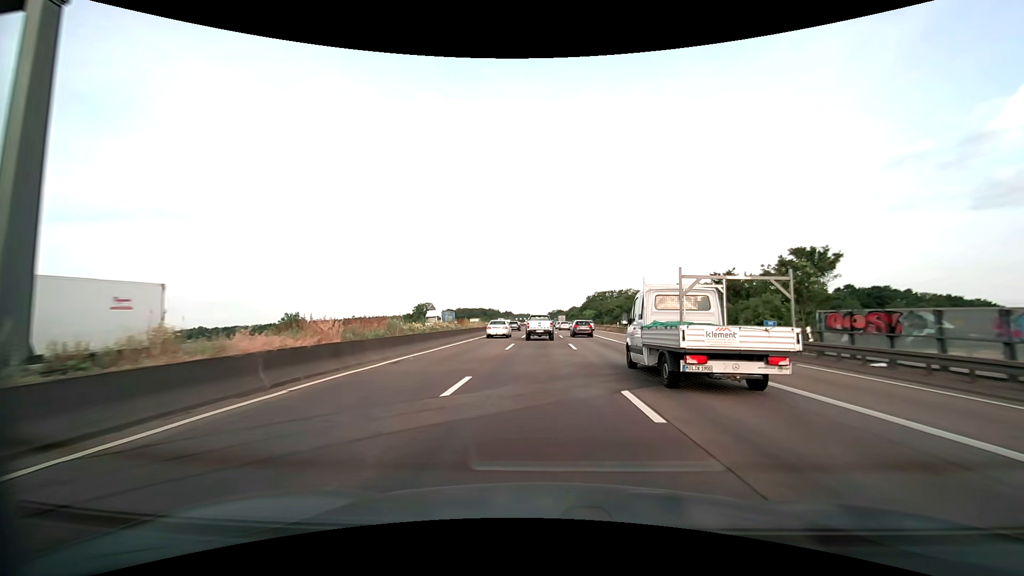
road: motorway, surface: asphalt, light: Day
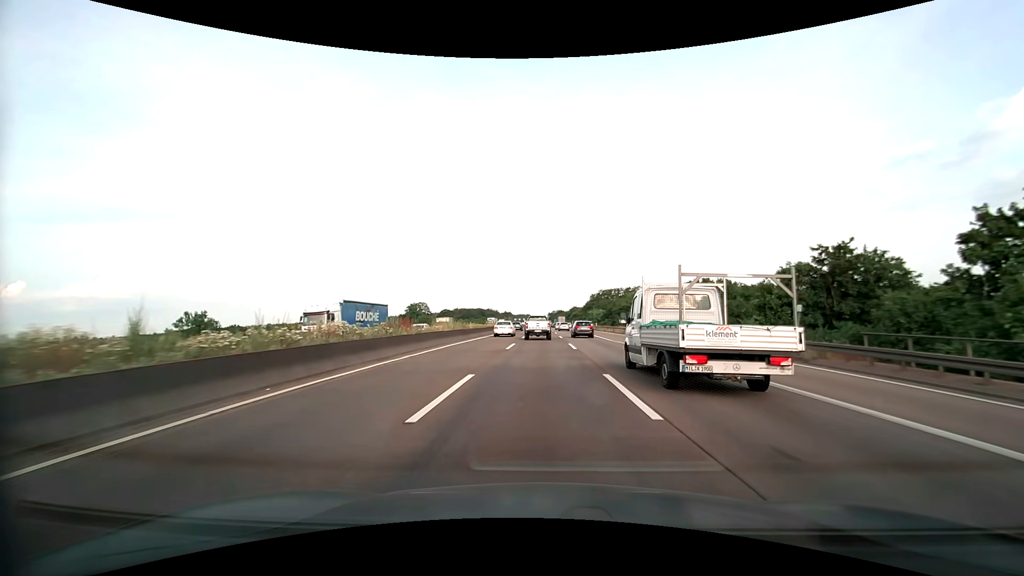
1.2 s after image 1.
(0.0, +17.8) m; 0°
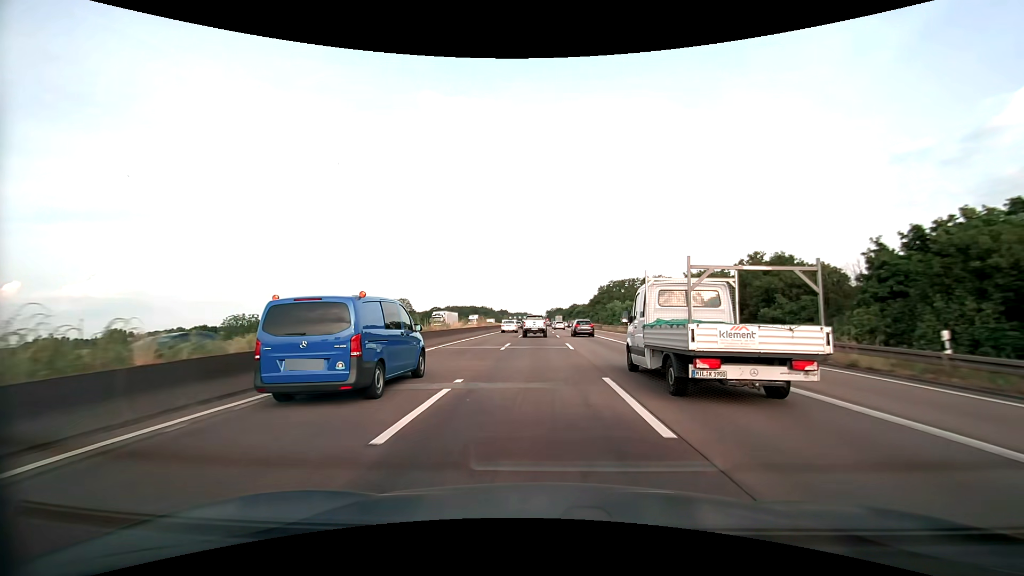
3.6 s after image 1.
(+0.2, +37.3) m; 0°
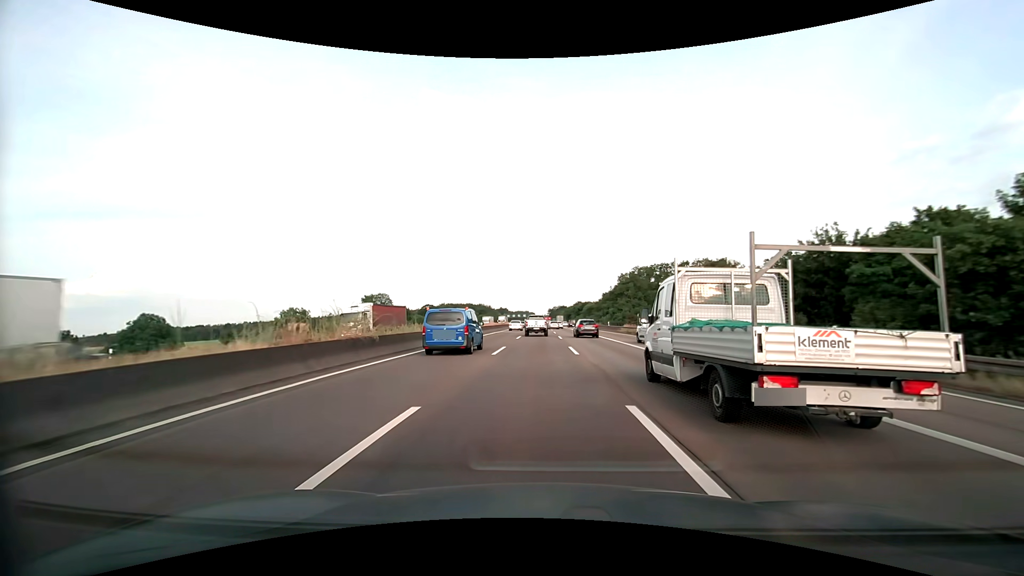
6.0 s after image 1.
(-0.1, +39.9) m; 0°
(0, +10) (0, +20) (0, +30) (0, +40) (0, +50) (0, +60) (0, +70) (0, +80) (0, +90) (0, +100) m
